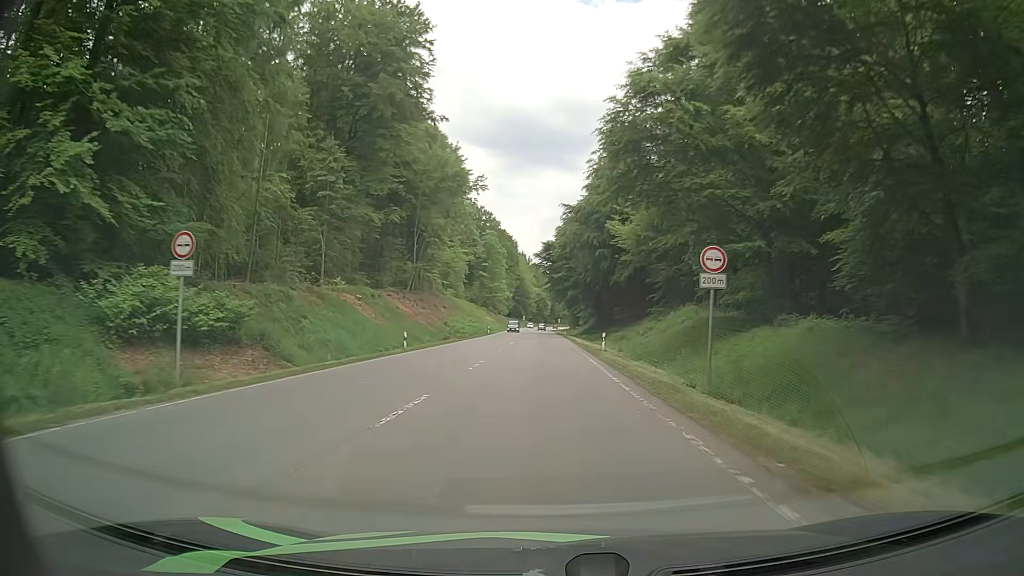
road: secondary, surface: asphalt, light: Day
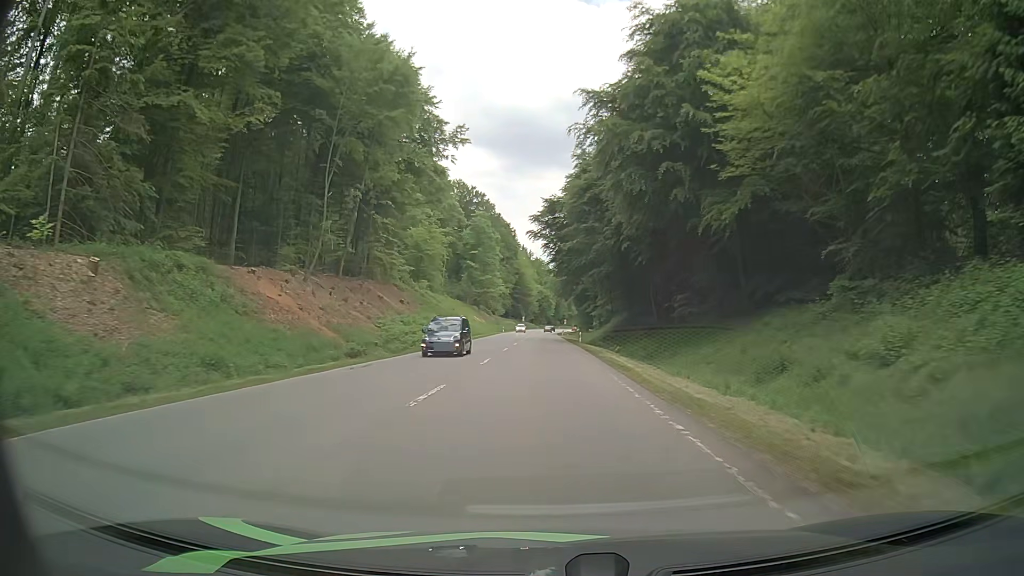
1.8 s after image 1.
(0.0, +33.3) m; 0°
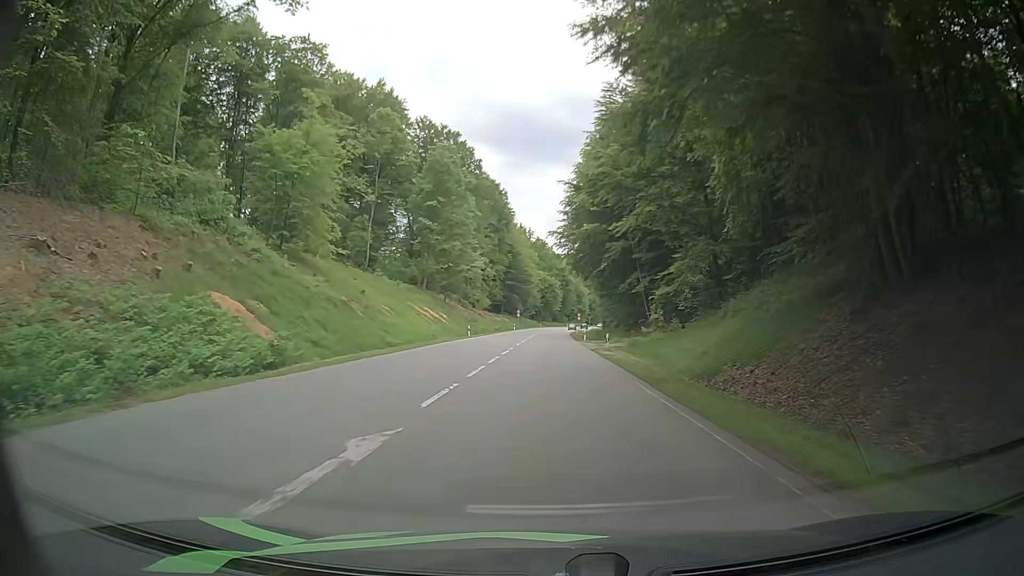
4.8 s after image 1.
(-0.5, +55.8) m; -1°
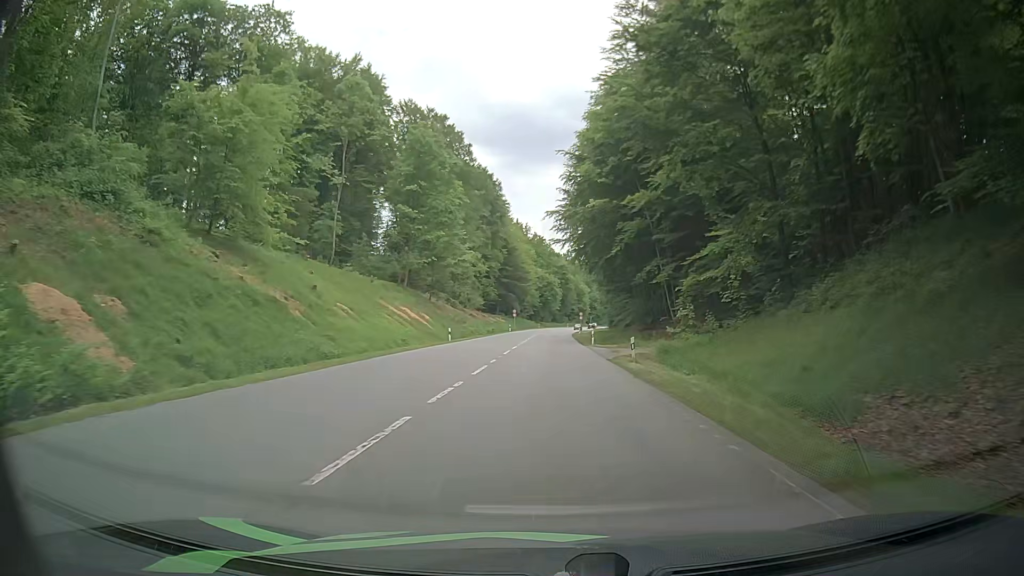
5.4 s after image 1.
(0.0, +11.2) m; 0°
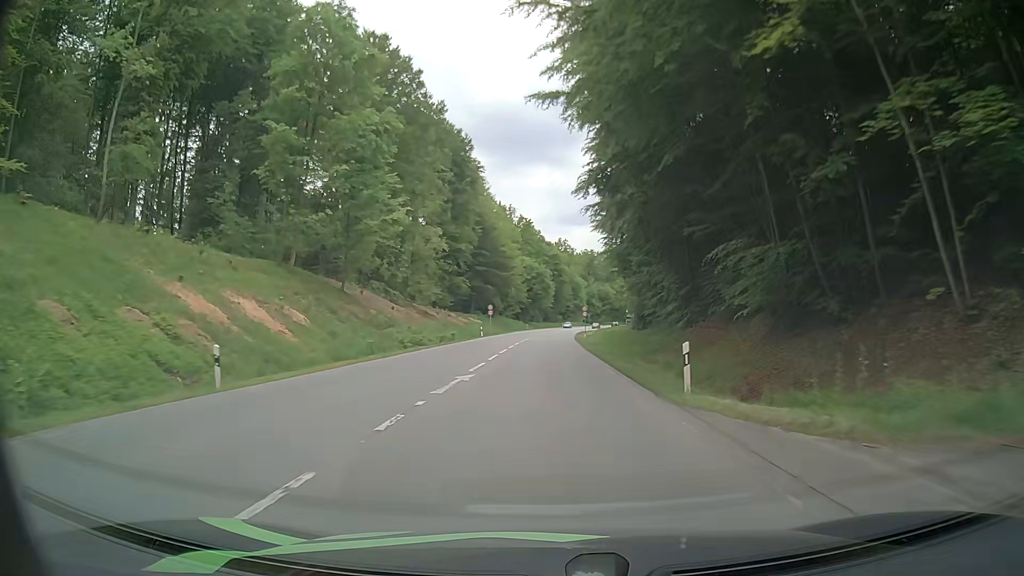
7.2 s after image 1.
(+0.1, +33.8) m; 0°
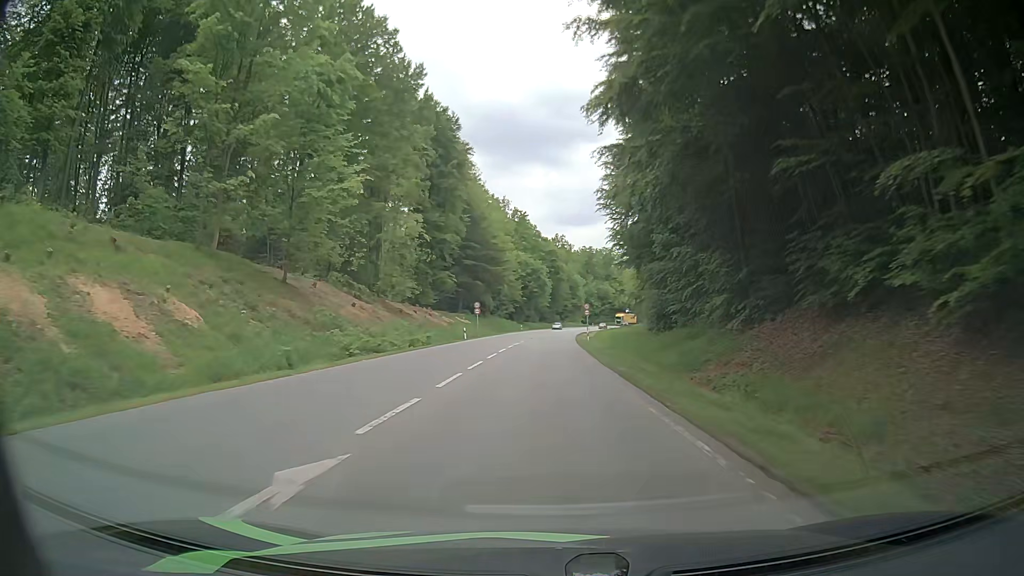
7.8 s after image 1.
(+0.1, +11.3) m; +1°
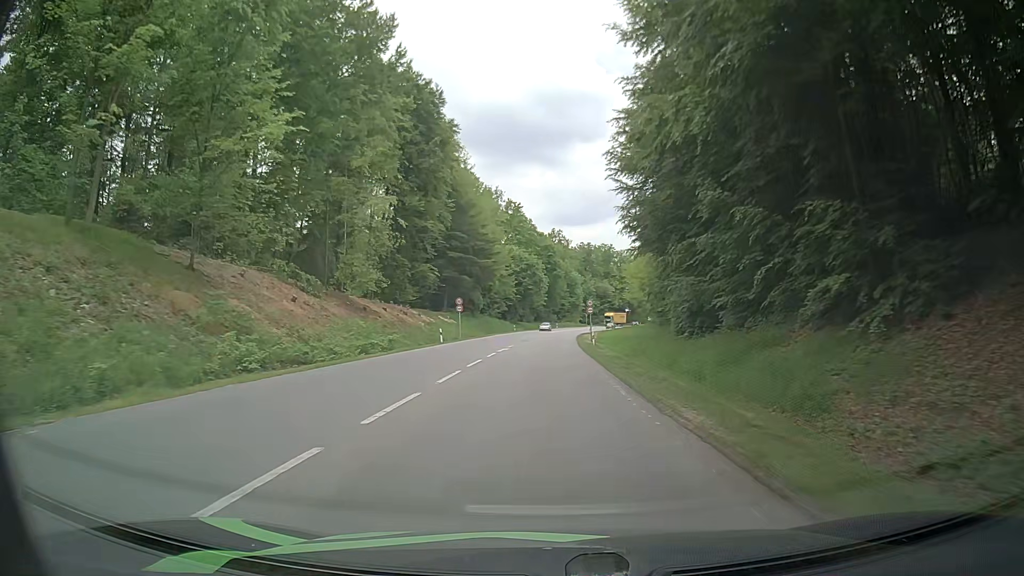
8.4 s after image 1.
(0.0, +11.3) m; 0°
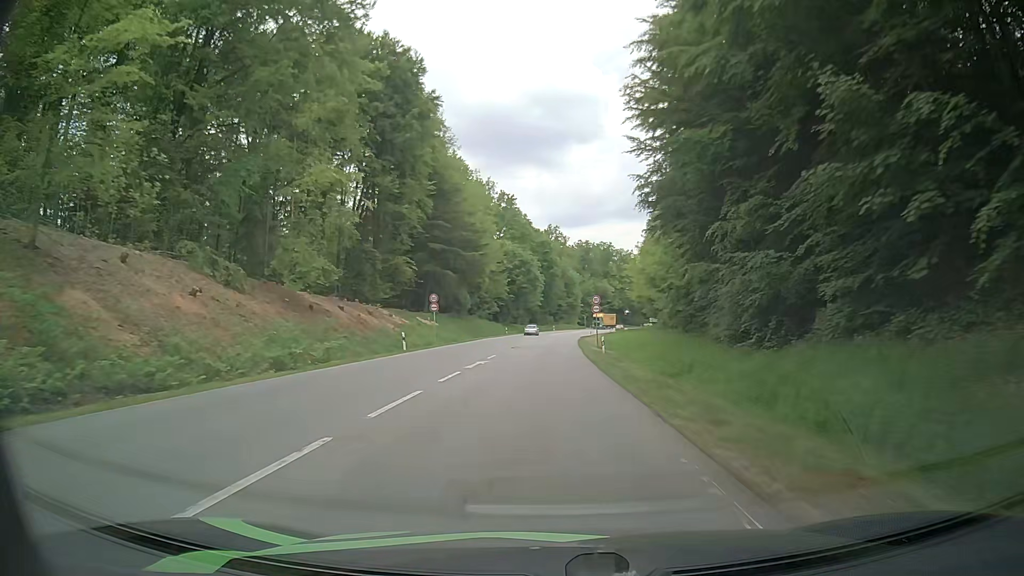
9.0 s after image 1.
(0.0, +11.3) m; +1°
(0, +10) (0, +20) (0, +30) (0, +40) (0, +50) (+1, +60) (+1, +70) (+2, +80) (+3, +90) (+4, +100) m
